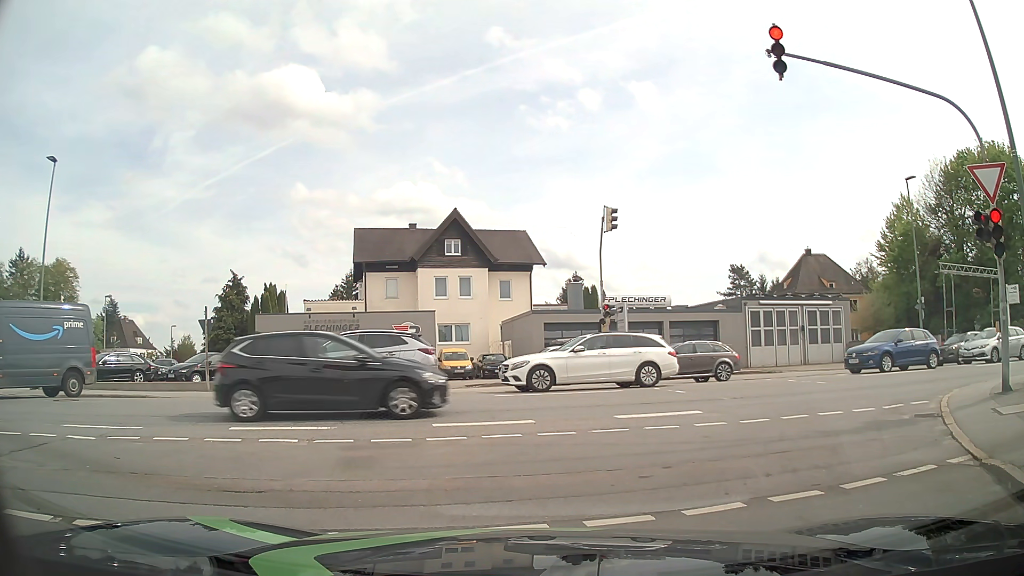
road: residential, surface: asphalt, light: Day
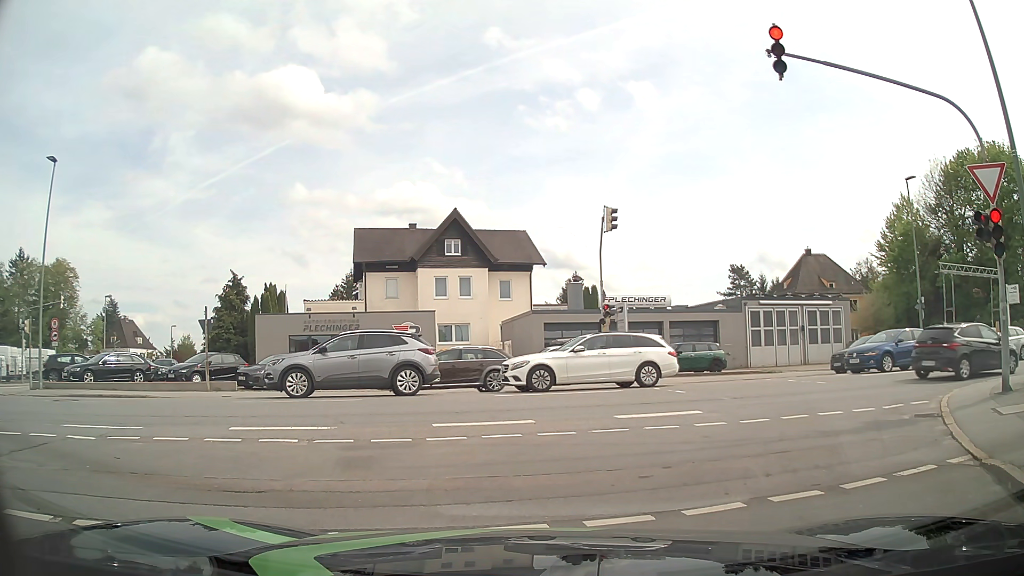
(0.0, 0.0) m; 0°
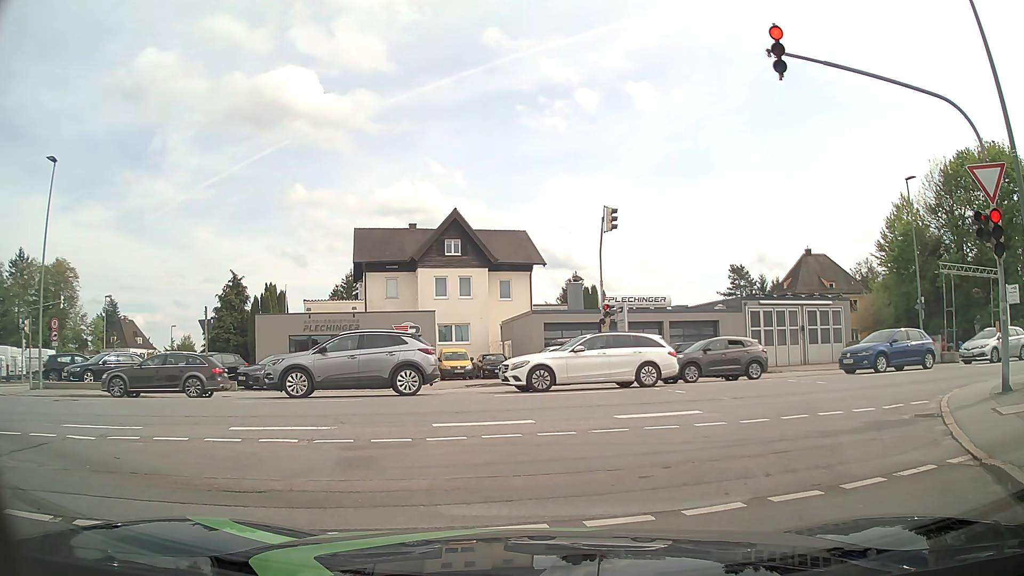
(0.0, 0.0) m; 0°
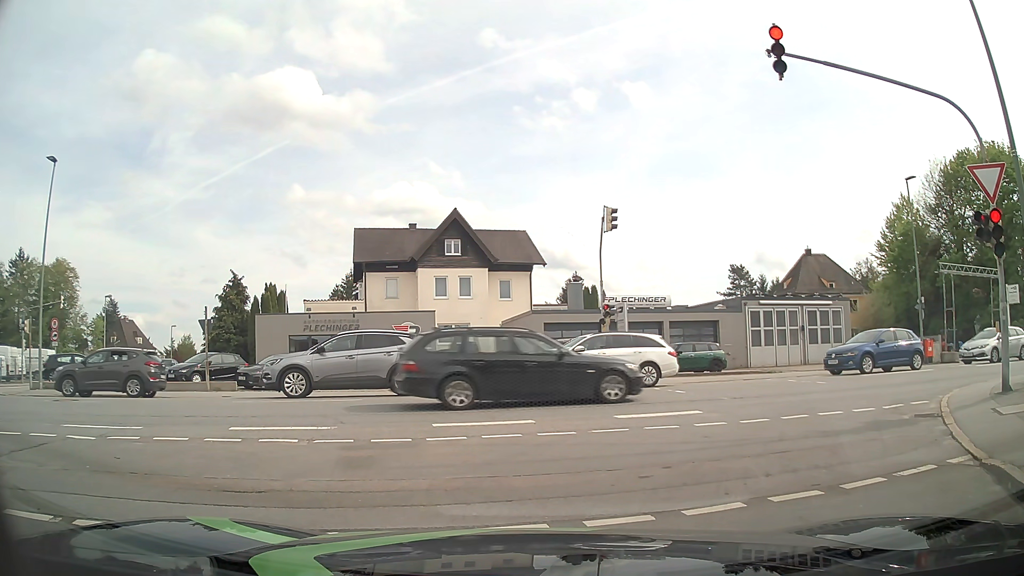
(0.0, 0.0) m; 0°
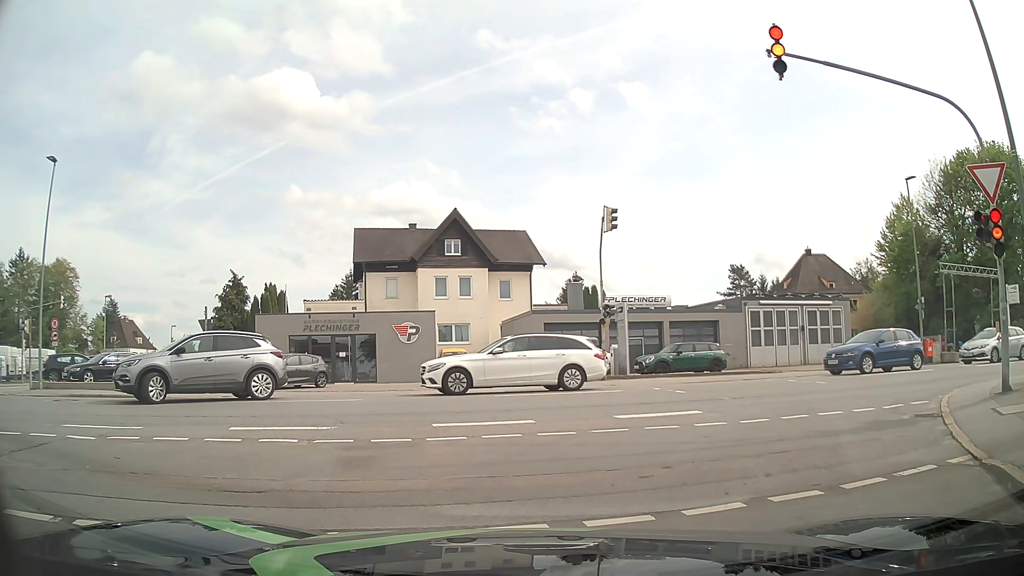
(0.0, 0.0) m; 0°
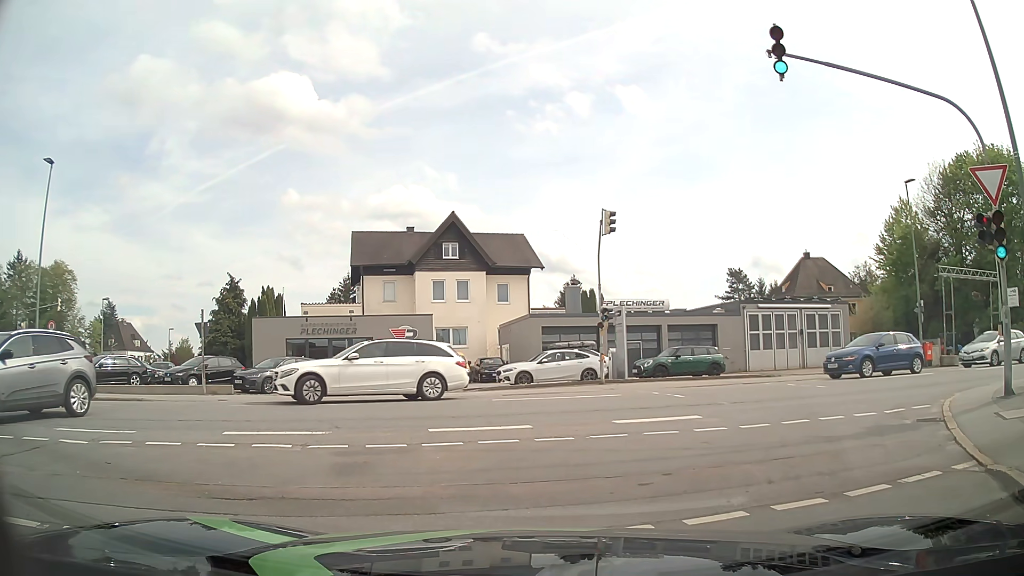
(0.0, +0.1) m; 0°
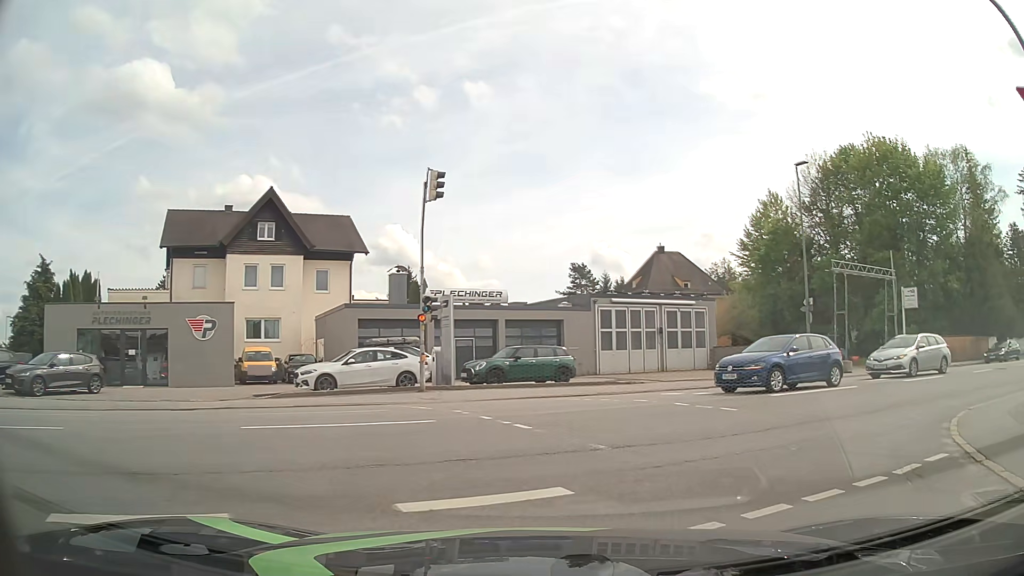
(+0.6, +5.7) m; +14°
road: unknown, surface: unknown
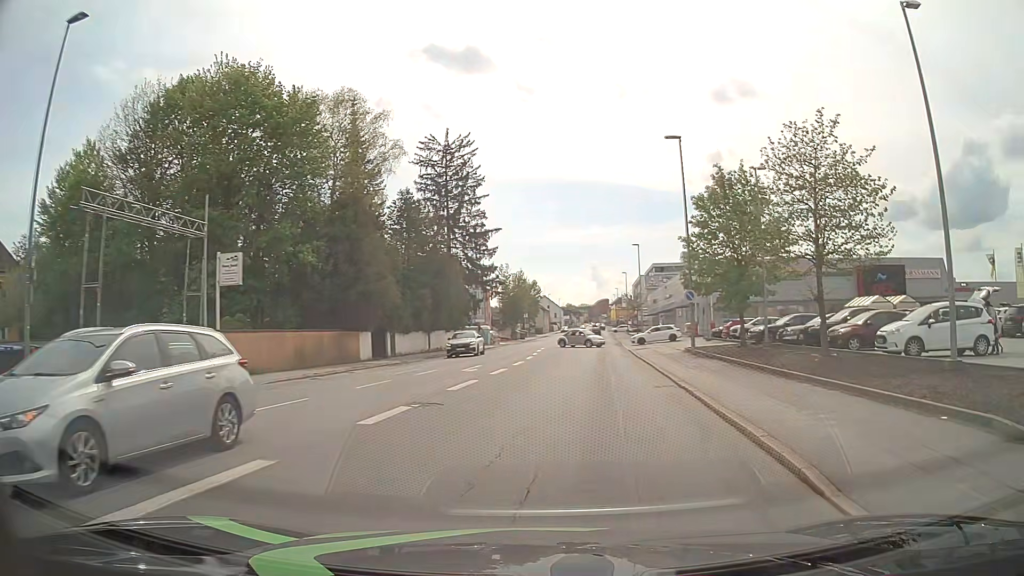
(+8.2, +14.4) m; +56°
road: tertiary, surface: asphalt
(+1, +10) (+1, +20) (+2, +30) (+3, +40) (+4, +50) (+5, +60) (+6, +70) (+7, +80) (+8, +90) (+9, +100) m
